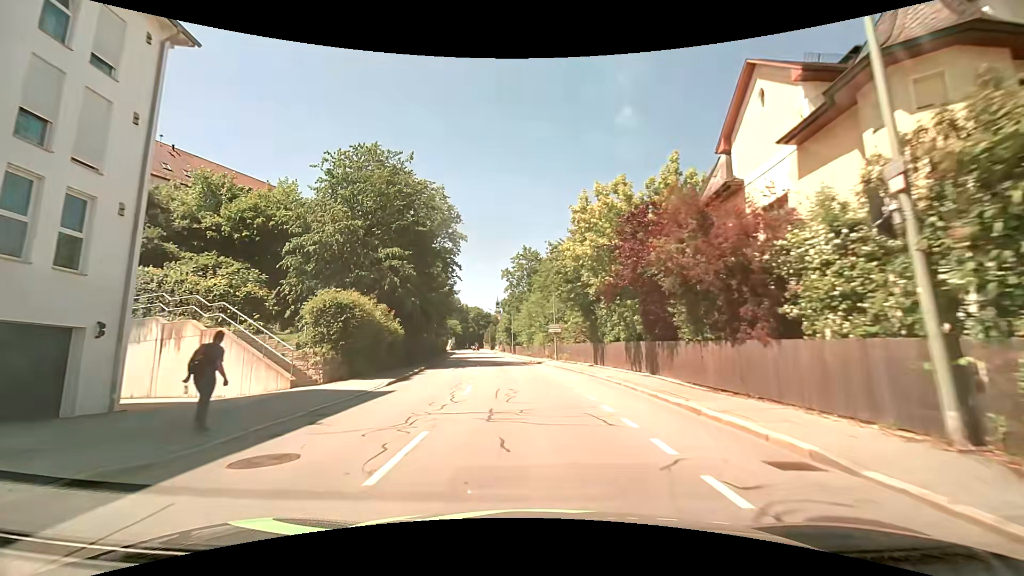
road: tertiary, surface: asphalt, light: Day
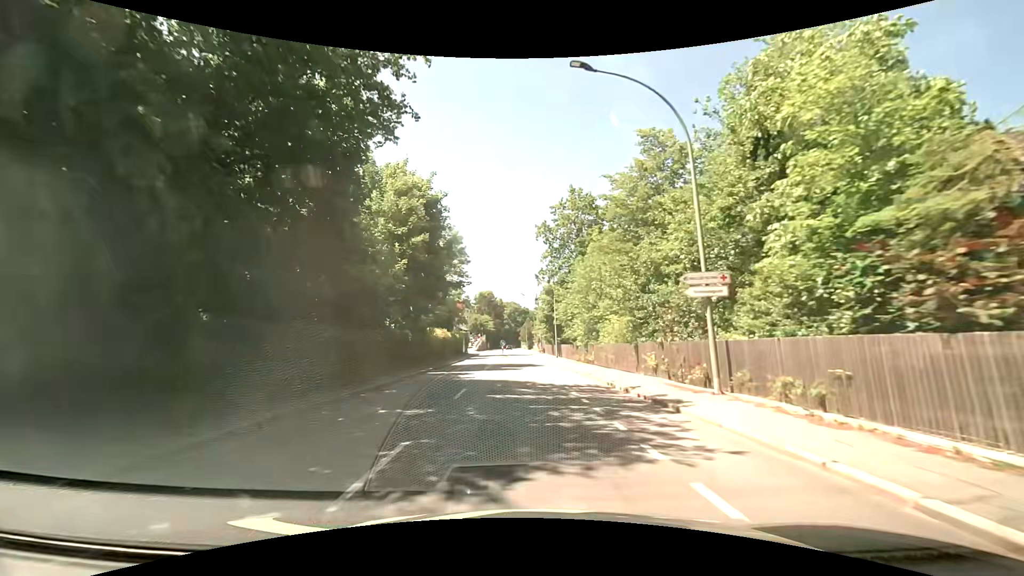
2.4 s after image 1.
(-1.3, +28.0) m; -5°
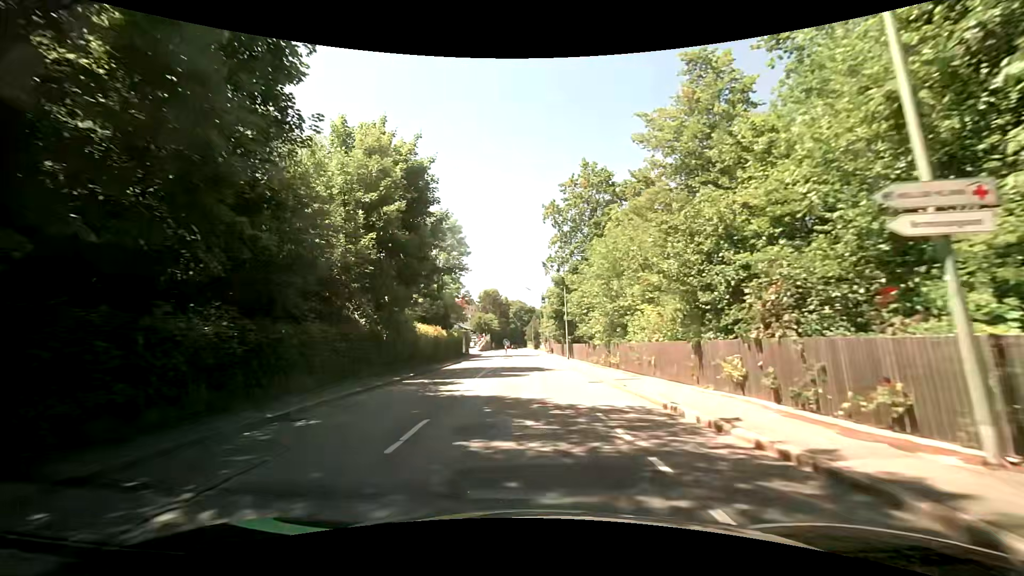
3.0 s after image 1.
(0.0, +6.7) m; -1°
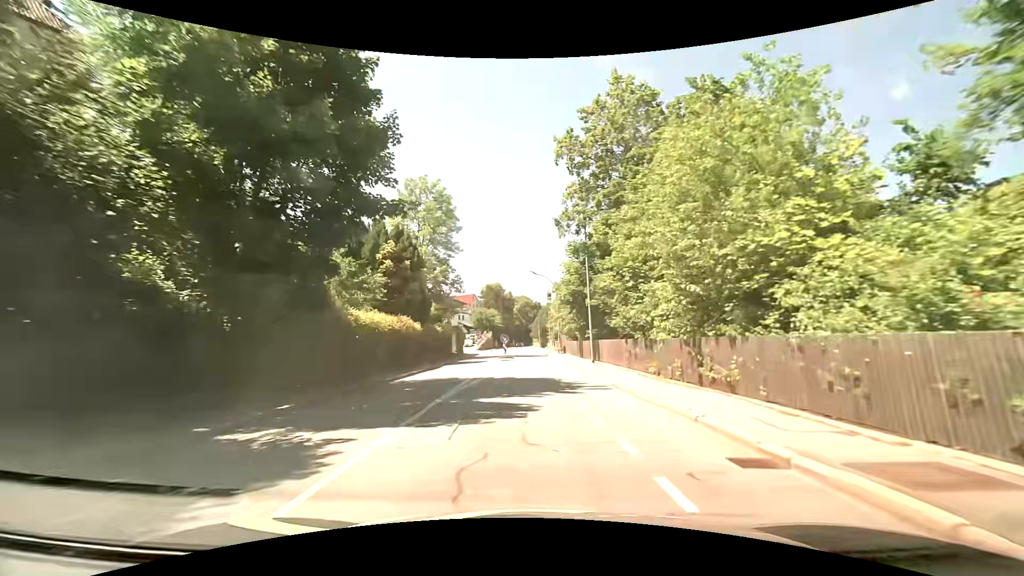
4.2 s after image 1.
(-0.1, +13.2) m; -1°
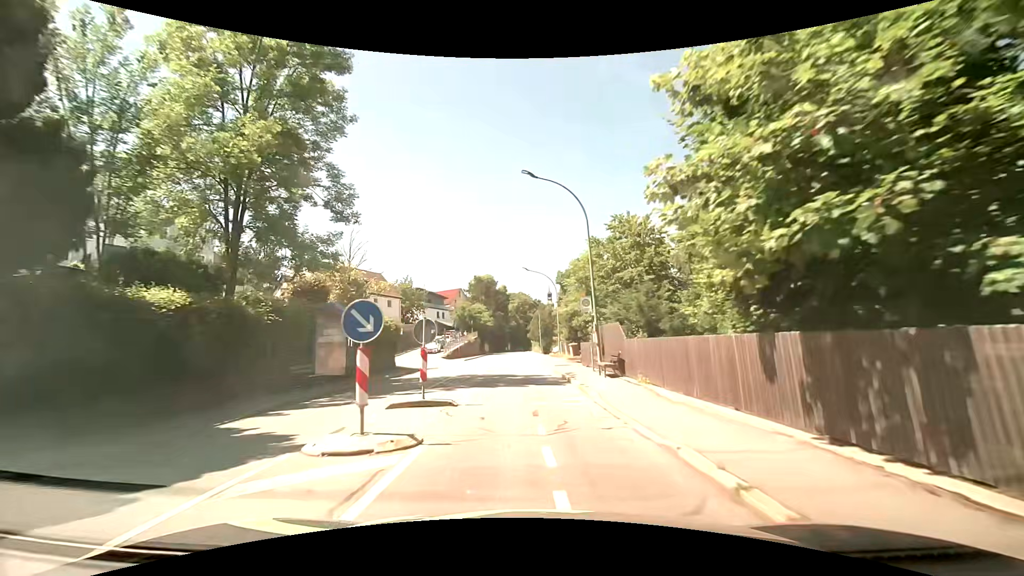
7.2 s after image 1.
(0.0, +32.5) m; +1°
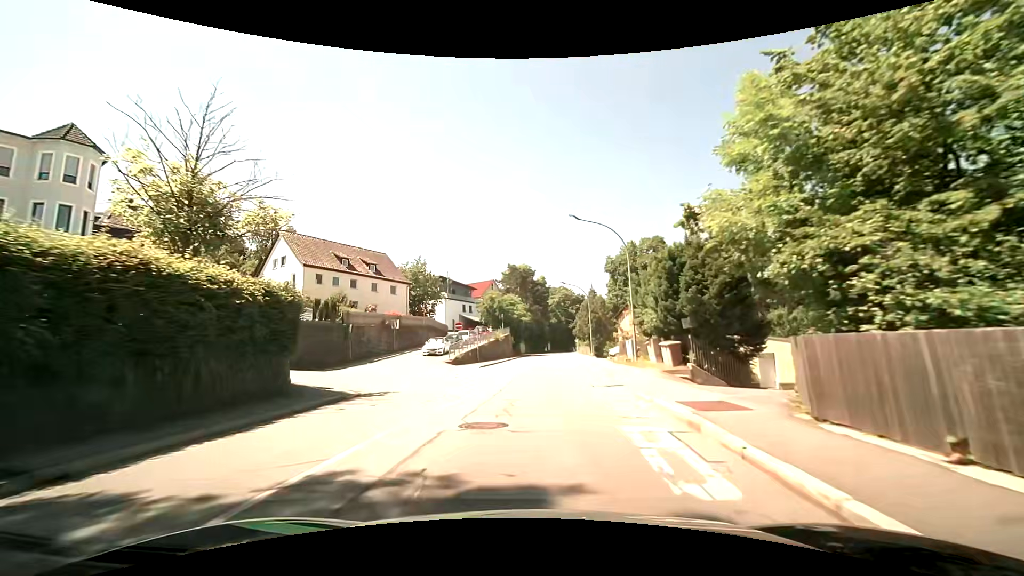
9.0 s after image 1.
(-1.0, +19.9) m; -6°
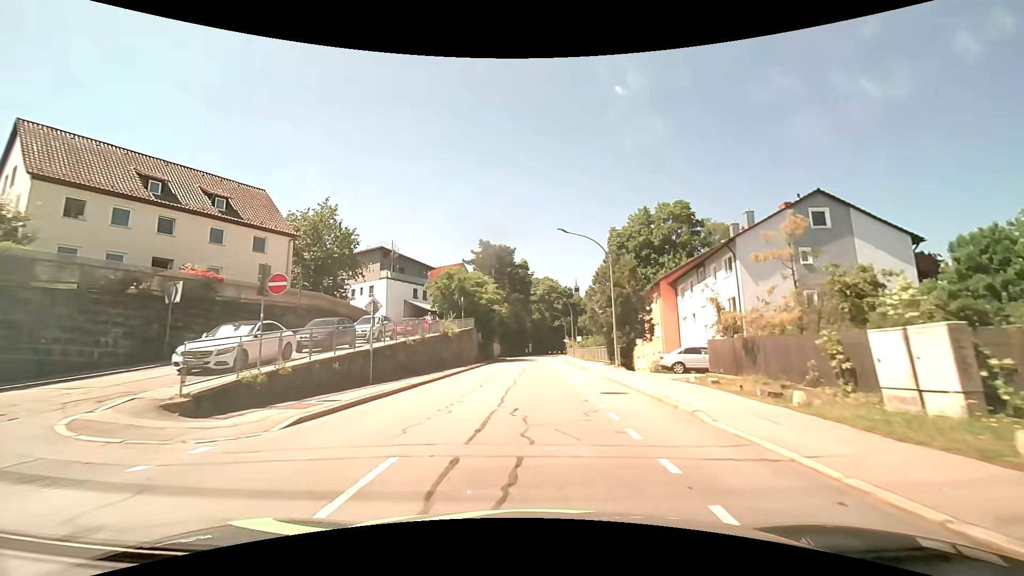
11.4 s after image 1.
(+0.3, +27.5) m; +3°
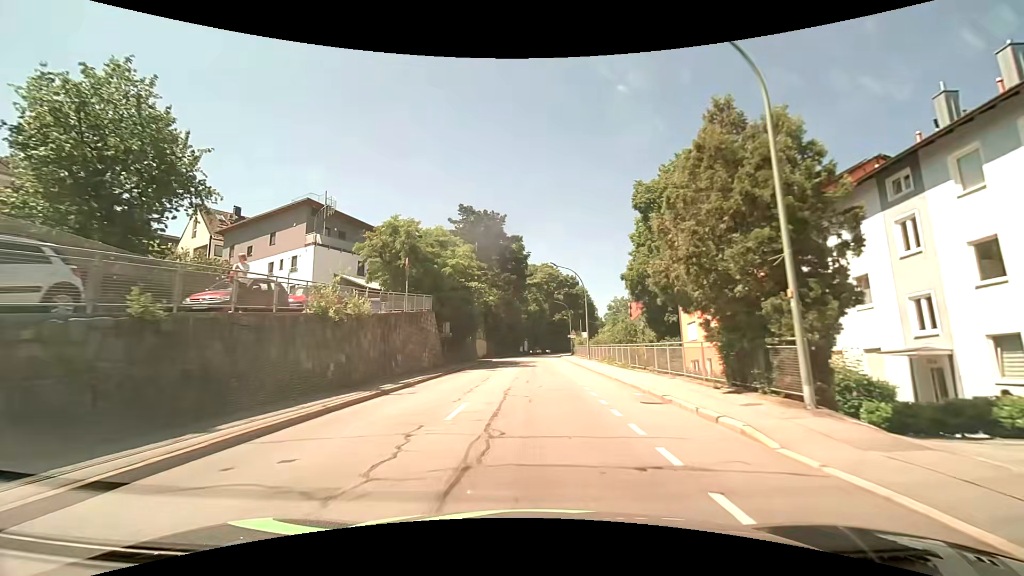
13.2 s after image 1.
(0.0, +21.8) m; 0°
(0, +10) (0, +20) (0, +30) (0, +40) (0, +50) (0, +60) (+1, +70) (+1, +80) (+2, +90) (+4, +100) m
